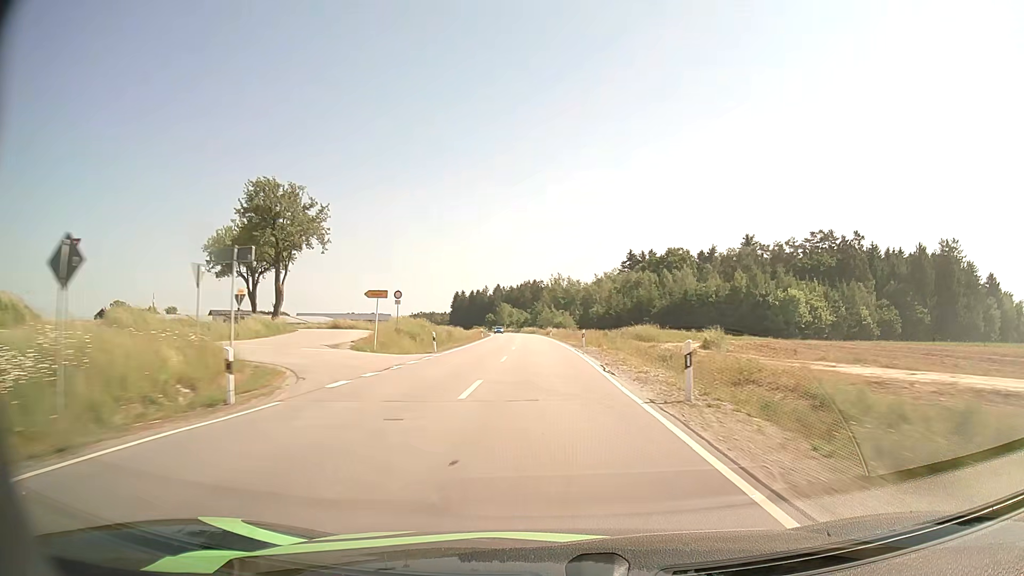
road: secondary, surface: asphalt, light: Day
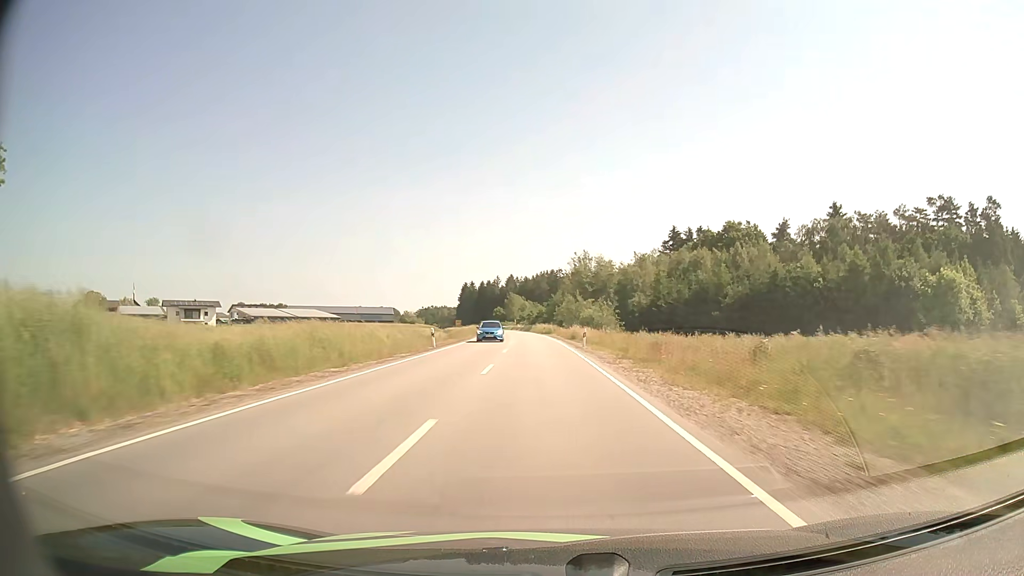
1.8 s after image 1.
(-0.6, +42.7) m; -1°
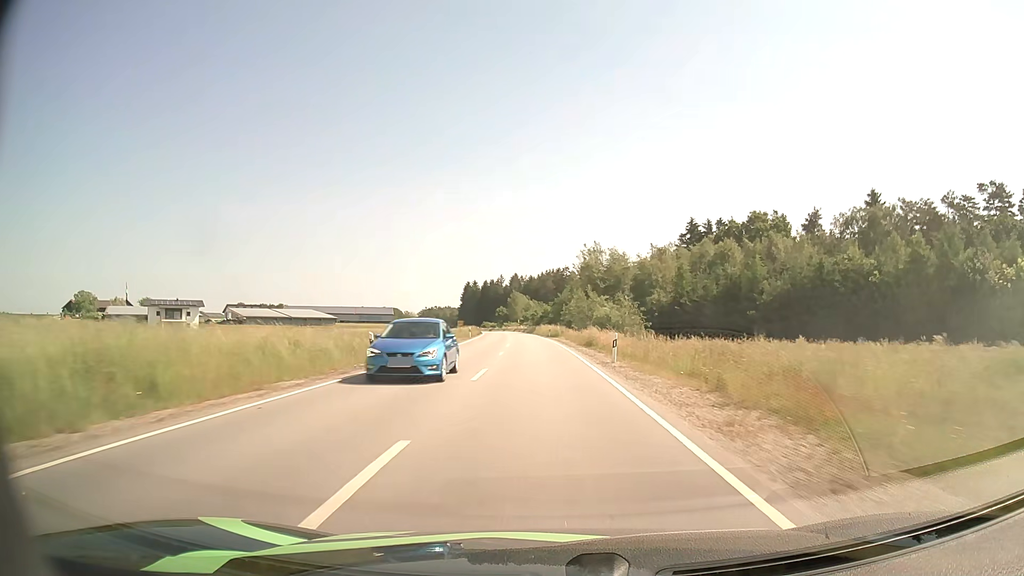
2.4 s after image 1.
(-0.1, +13.6) m; -1°
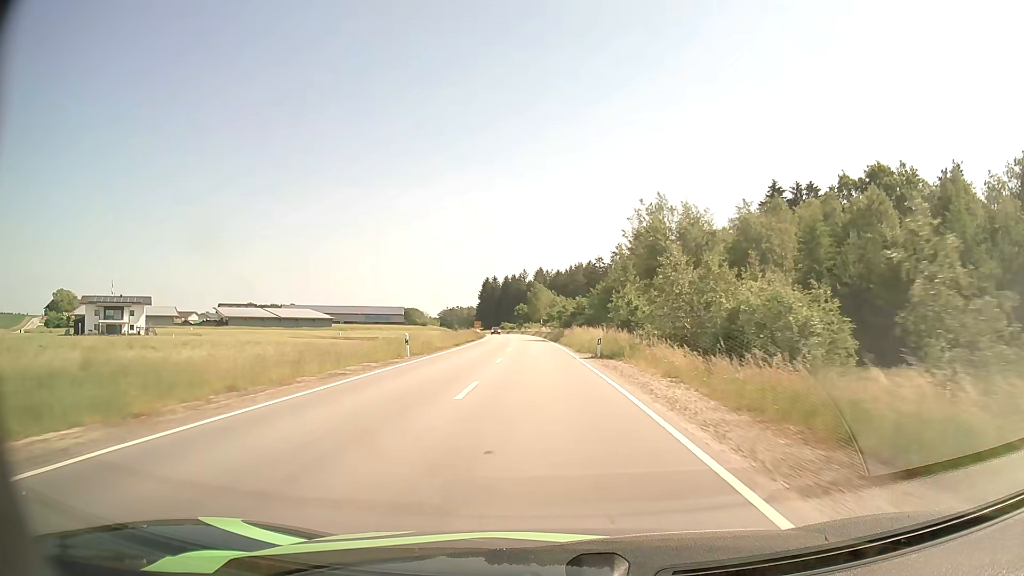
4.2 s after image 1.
(-0.7, +39.5) m; -2°
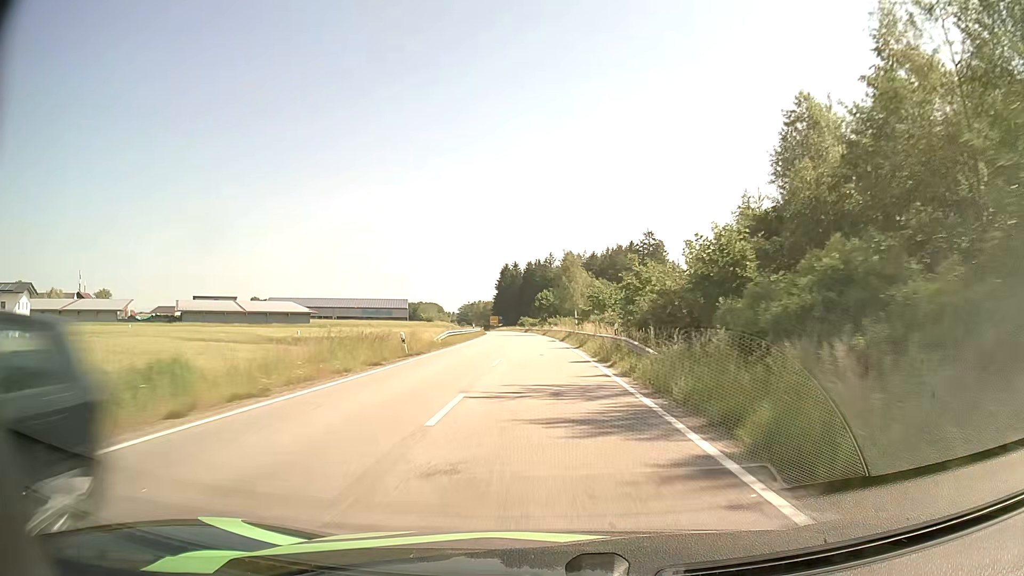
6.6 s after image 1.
(-1.2, +51.4) m; -2°
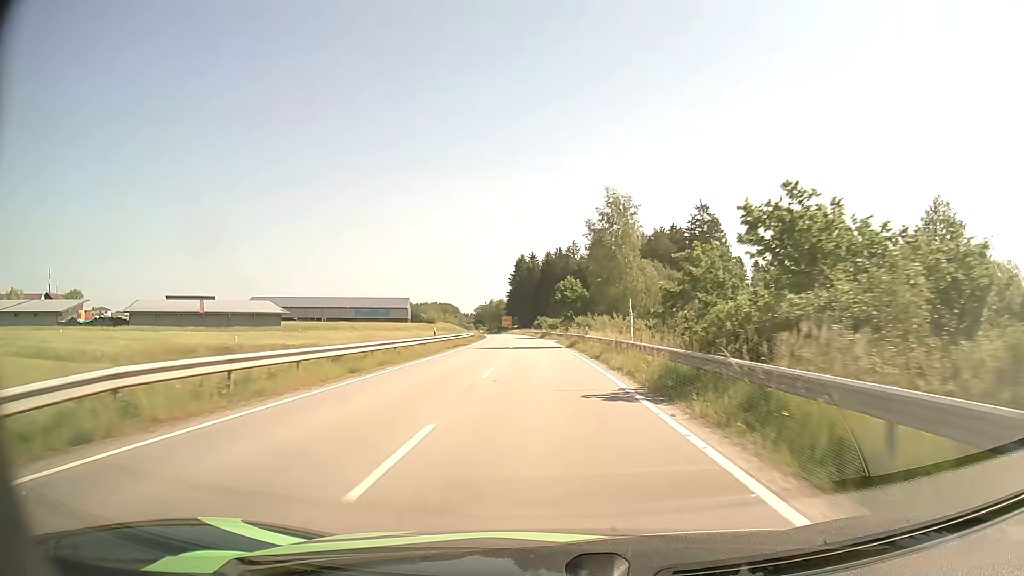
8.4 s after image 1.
(-0.6, +38.0) m; -2°
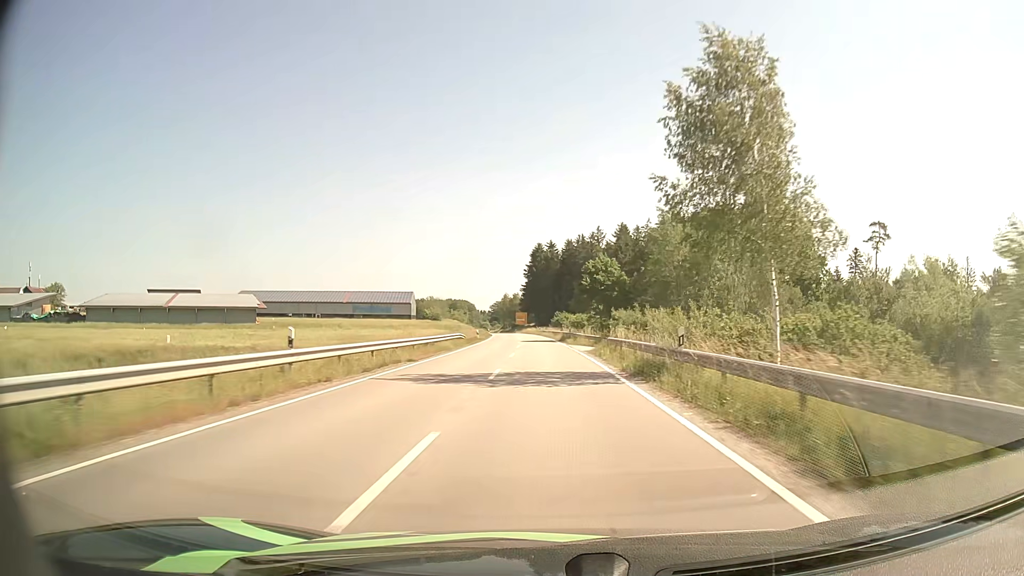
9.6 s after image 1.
(-0.4, +25.3) m; -2°
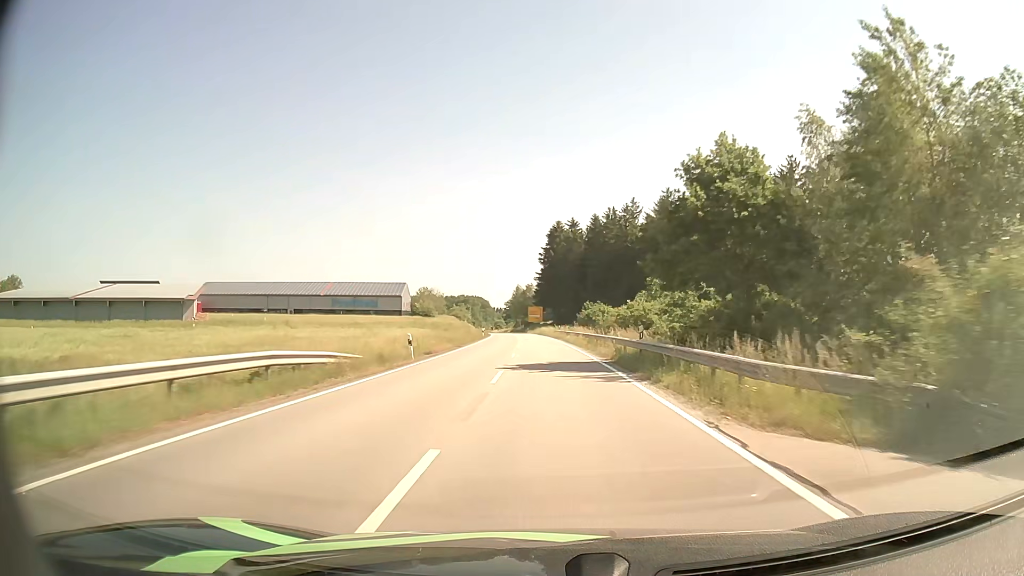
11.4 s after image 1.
(-0.6, +38.1) m; -2°
(0, +10) (0, +20) (0, +30) (-1, +40) (-1, +50) (-1, +60) (-2, +70) (-2, +80) (-3, +90) (-4, +100) m
